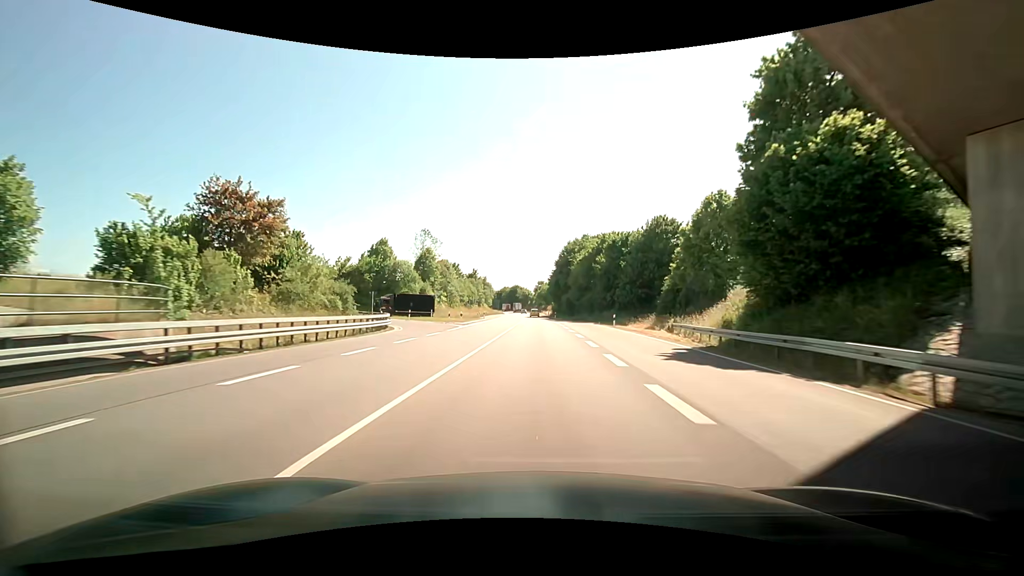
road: primary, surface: asphalt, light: Day
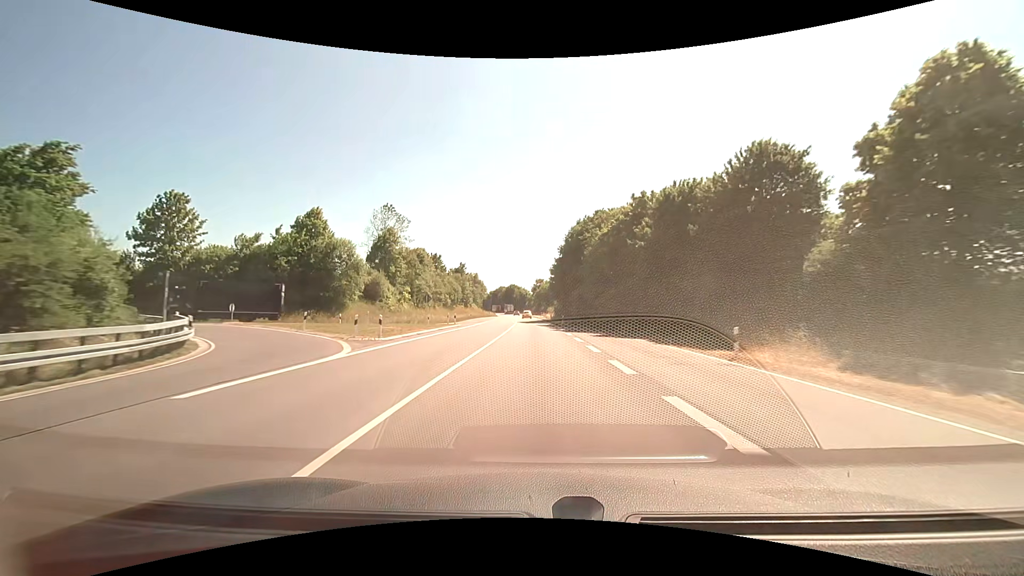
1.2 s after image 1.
(-0.1, +25.2) m; +1°
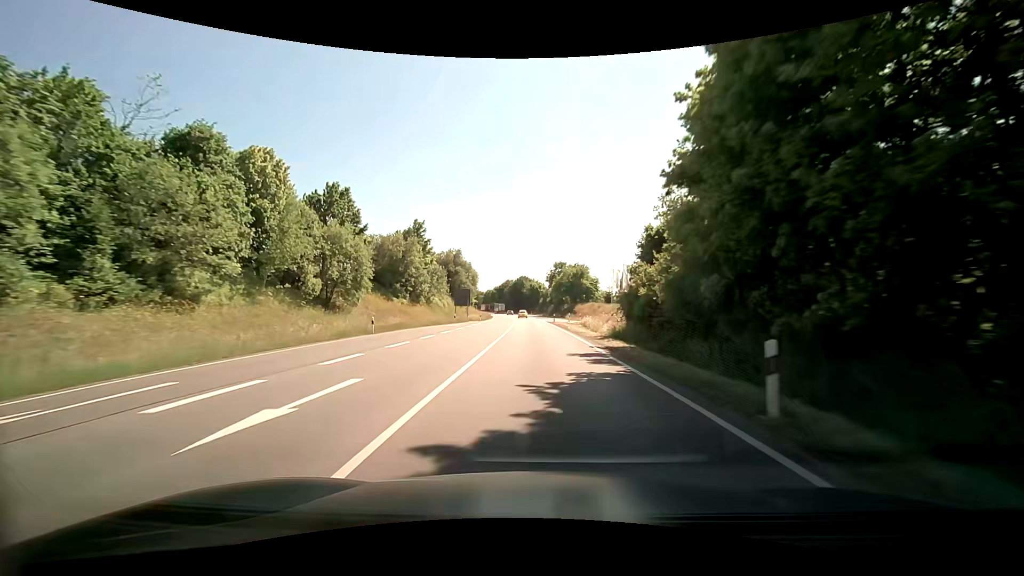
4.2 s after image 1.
(+0.1, +62.8) m; -1°
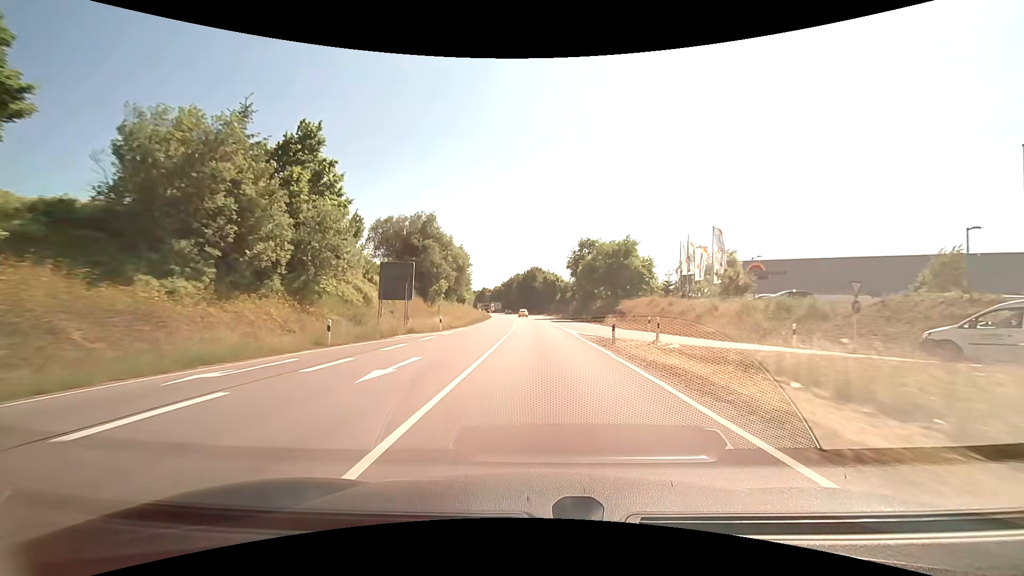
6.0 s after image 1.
(-0.2, +37.7) m; -1°
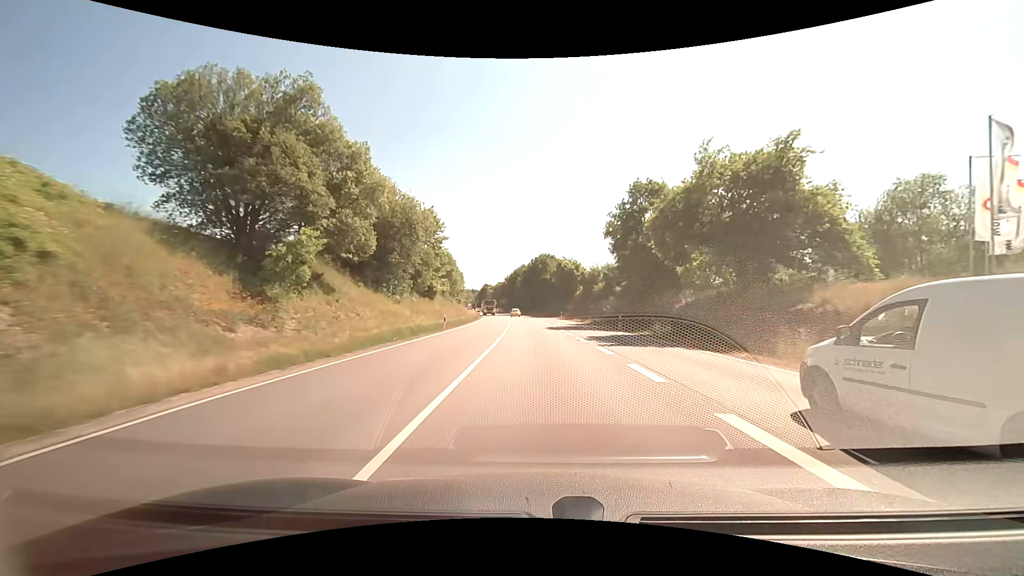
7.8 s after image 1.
(-0.5, +37.7) m; -2°
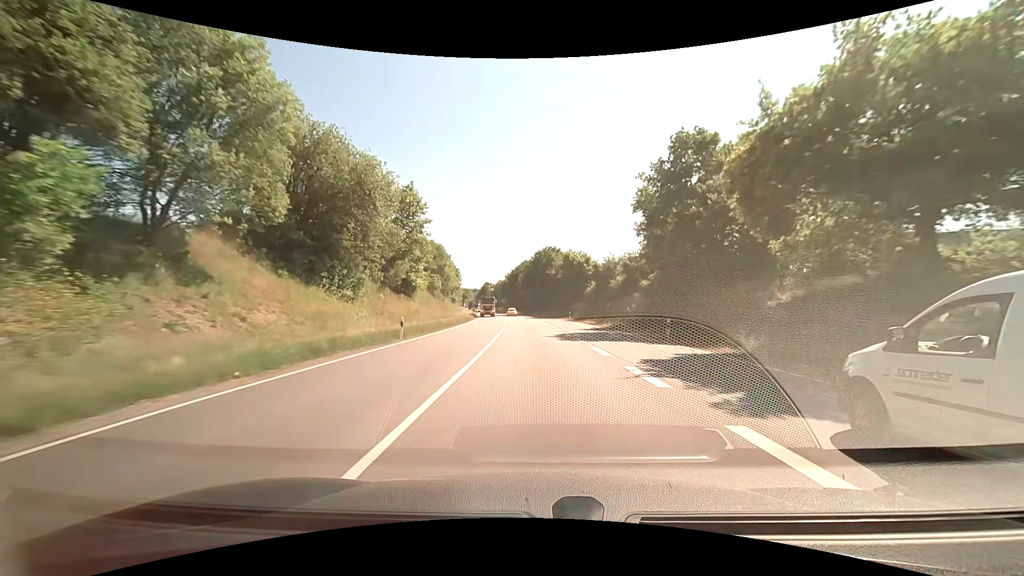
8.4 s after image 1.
(-0.1, +12.6) m; -1°
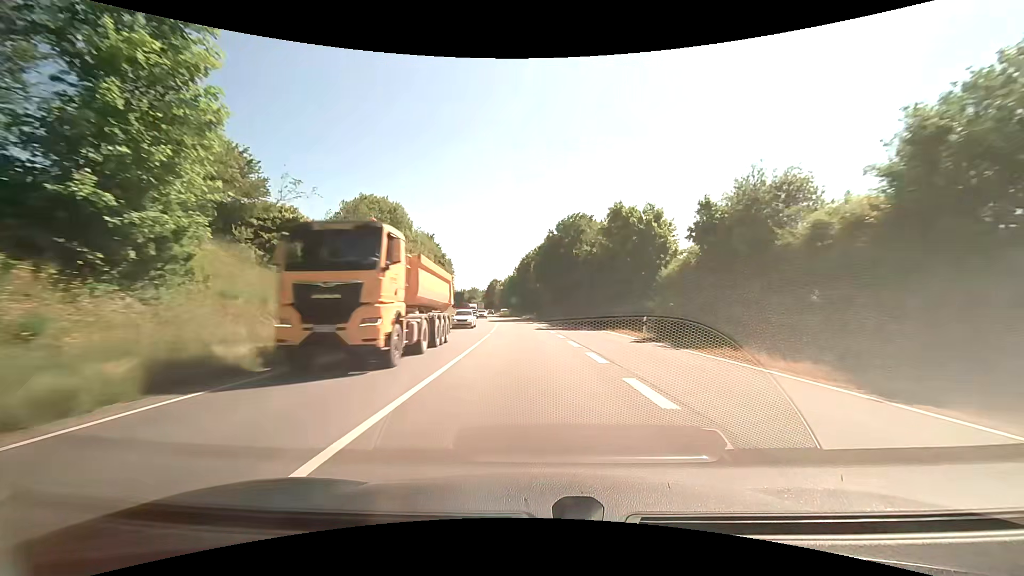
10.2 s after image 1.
(-0.1, +38.1) m; 0°
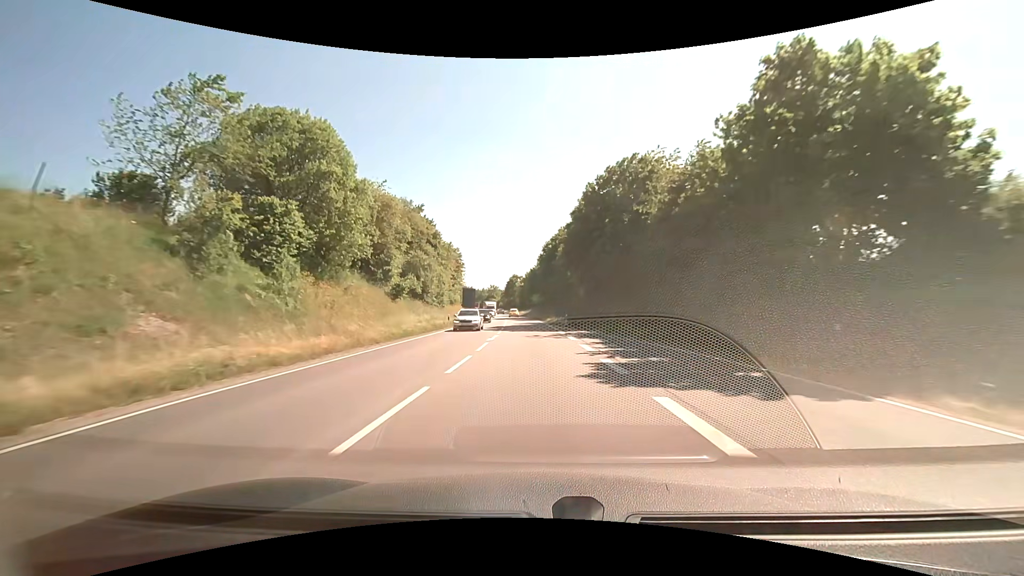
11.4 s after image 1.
(-0.6, +26.1) m; -3°
(0, +10) (0, +20) (-1, +30) (-1, +40) (-2, +50) (-2, +60) (-3, +70) (-4, +80) (-5, +90) (-6, +100) m
